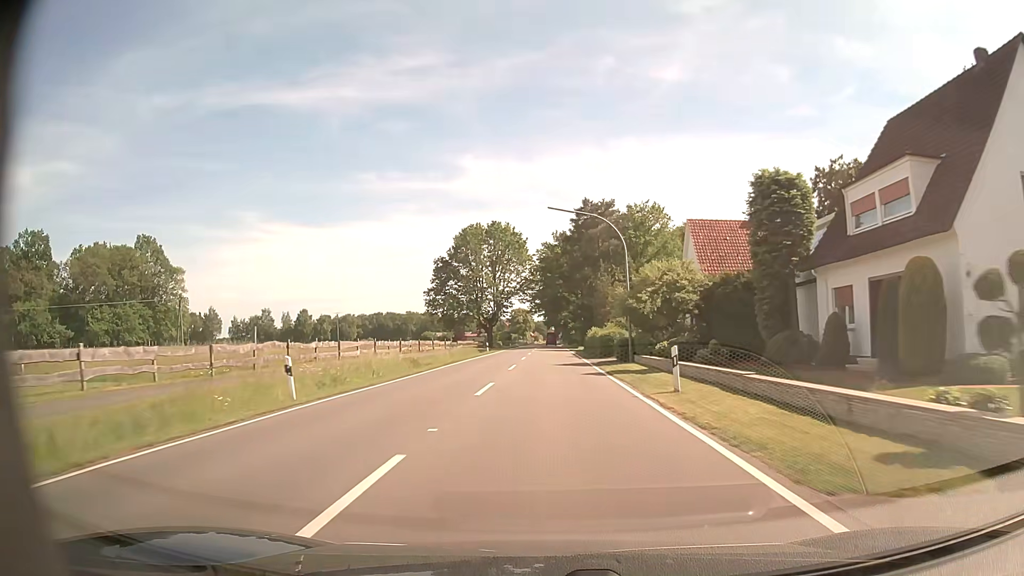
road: tertiary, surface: asphalt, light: Day
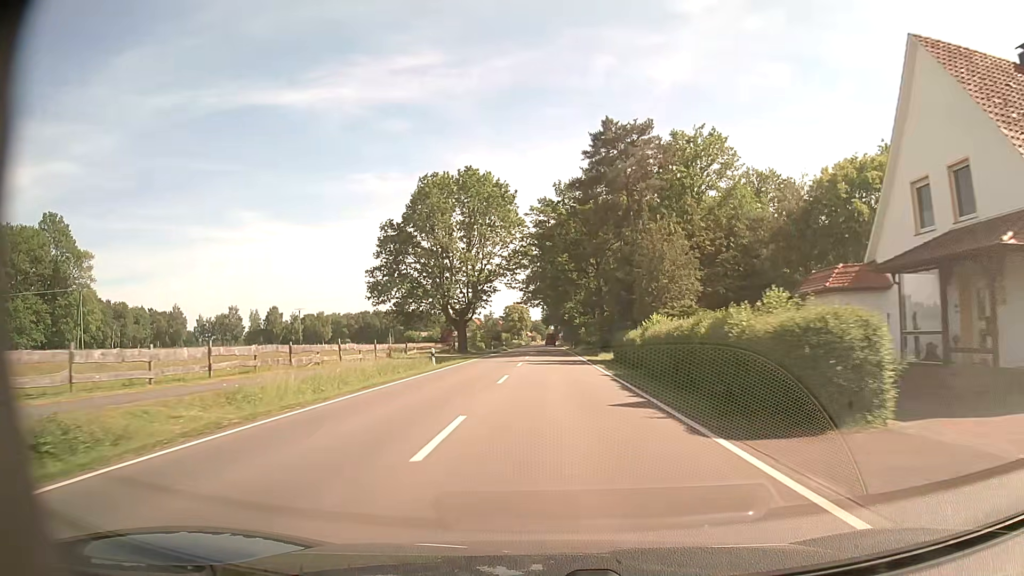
(-0.1, +32.2) m; 0°
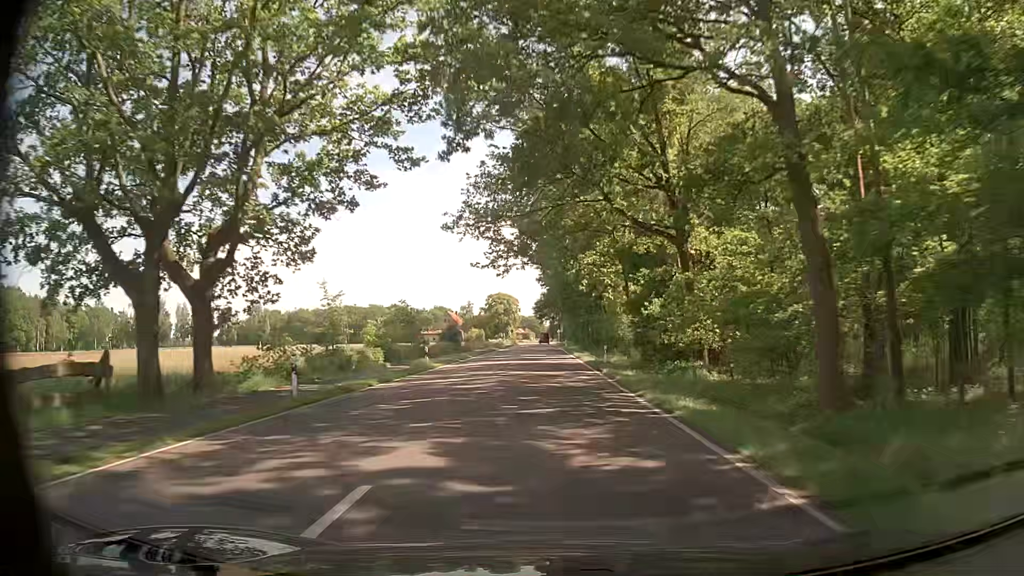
(+0.3, +53.9) m; +1°
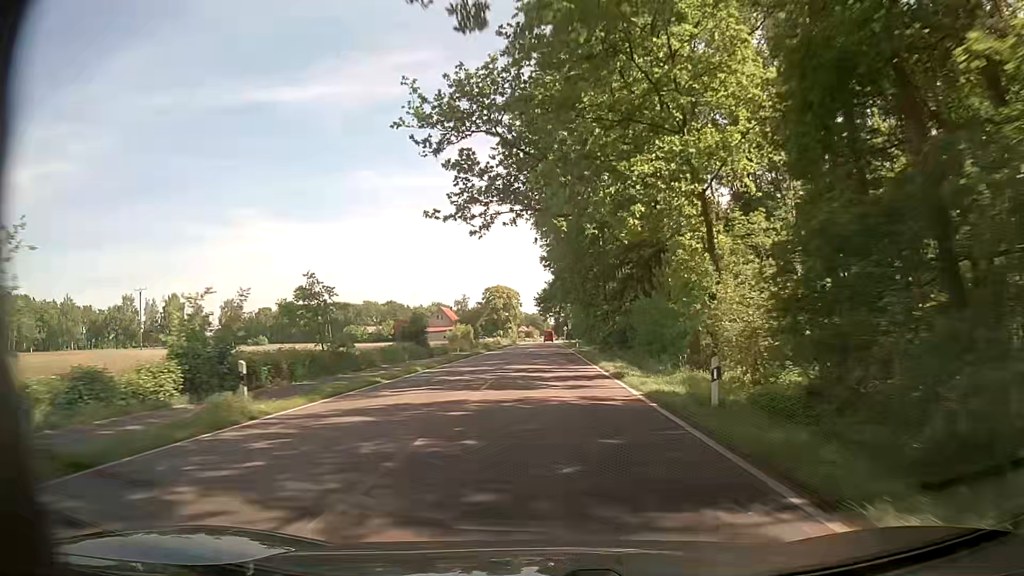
(-0.1, +21.6) m; -1°
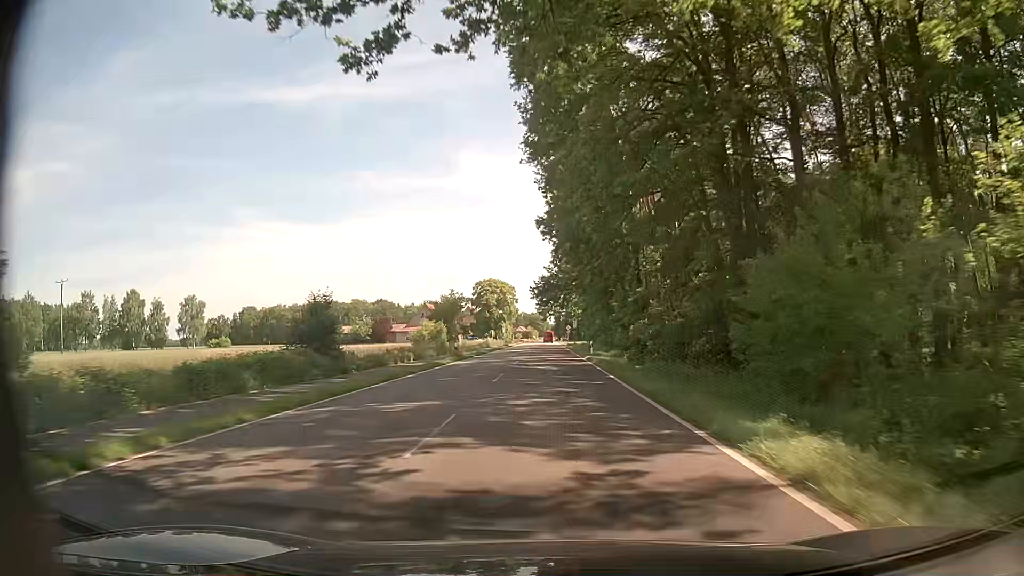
(0.0, +21.6) m; 0°
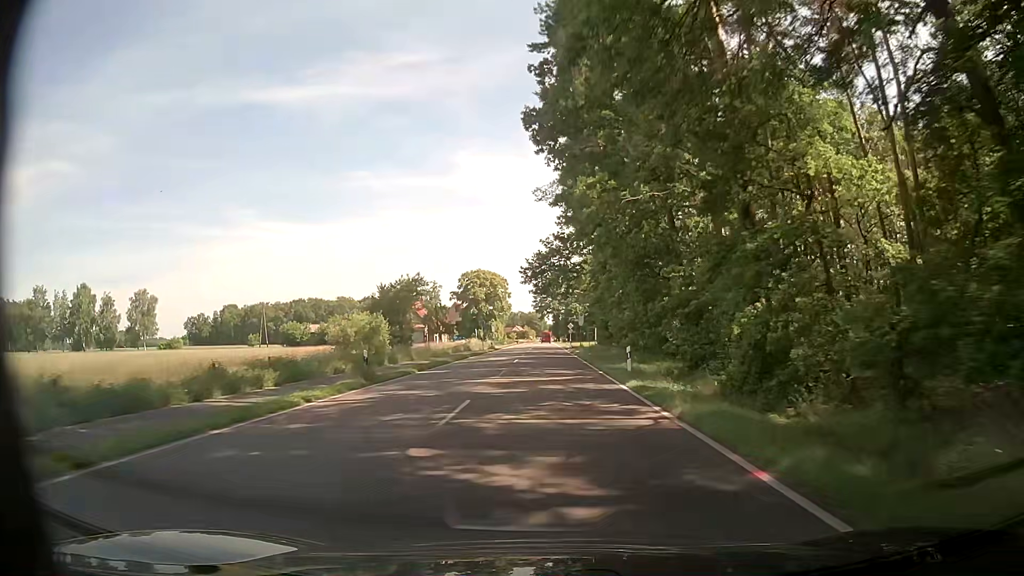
(0.0, +21.6) m; 0°
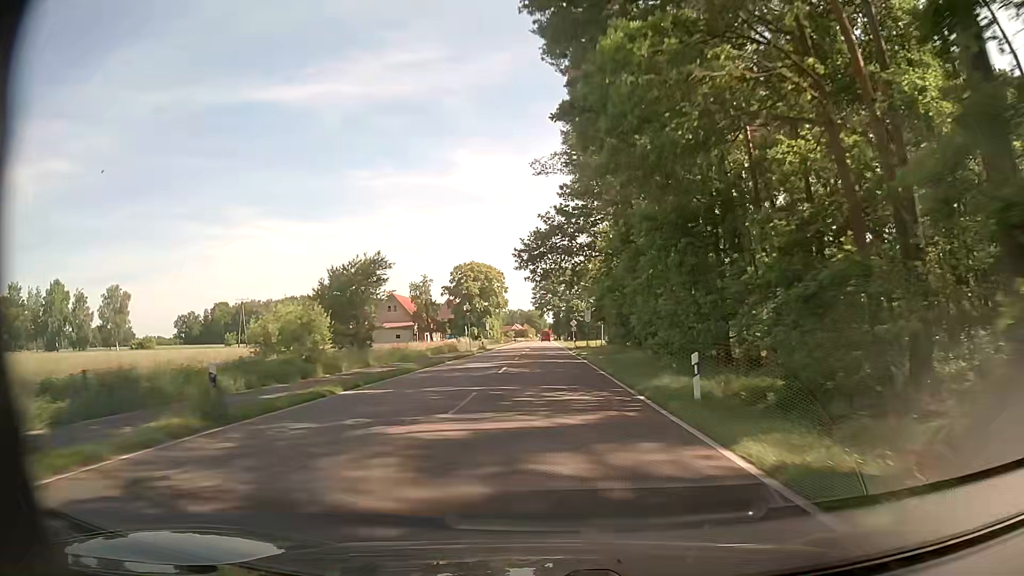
(0.0, +10.8) m; 0°
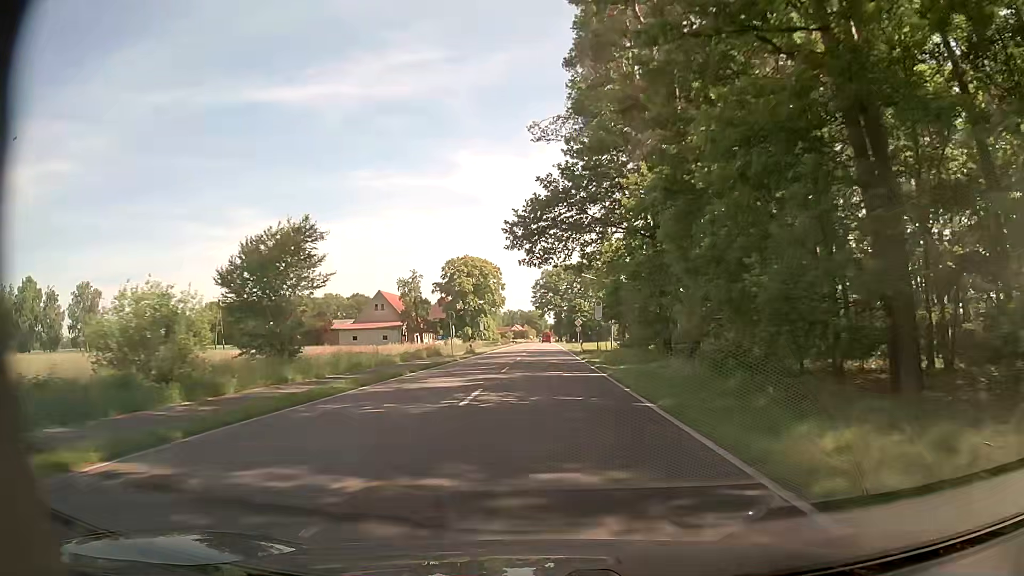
(0.0, +10.8) m; 0°
(0, +10) (0, +20) (0, +30) (0, +40) (0, +50) (0, +60) (0, +70) (0, +80) (0, +90) (0, +100) m
